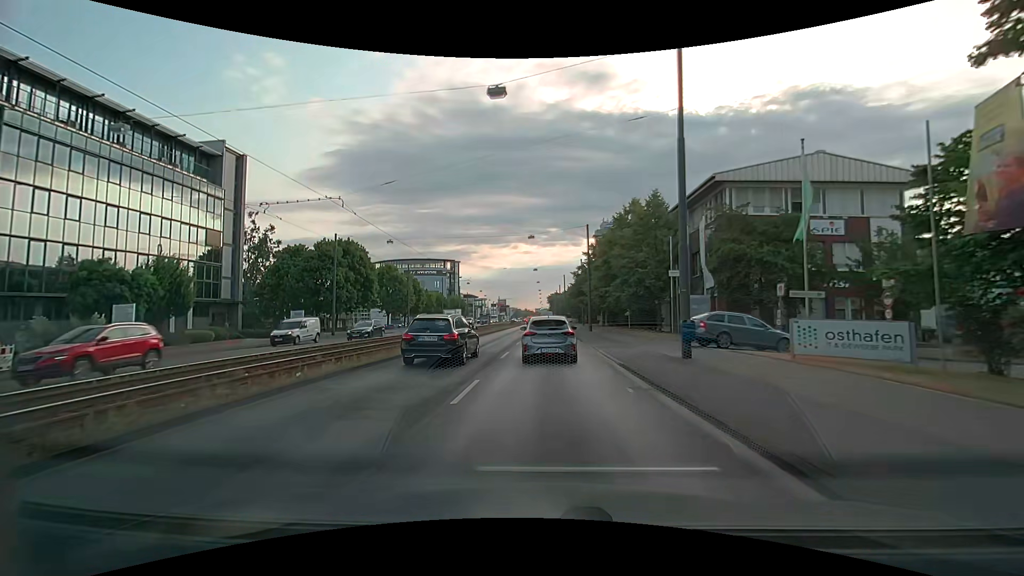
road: primary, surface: asphalt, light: Day
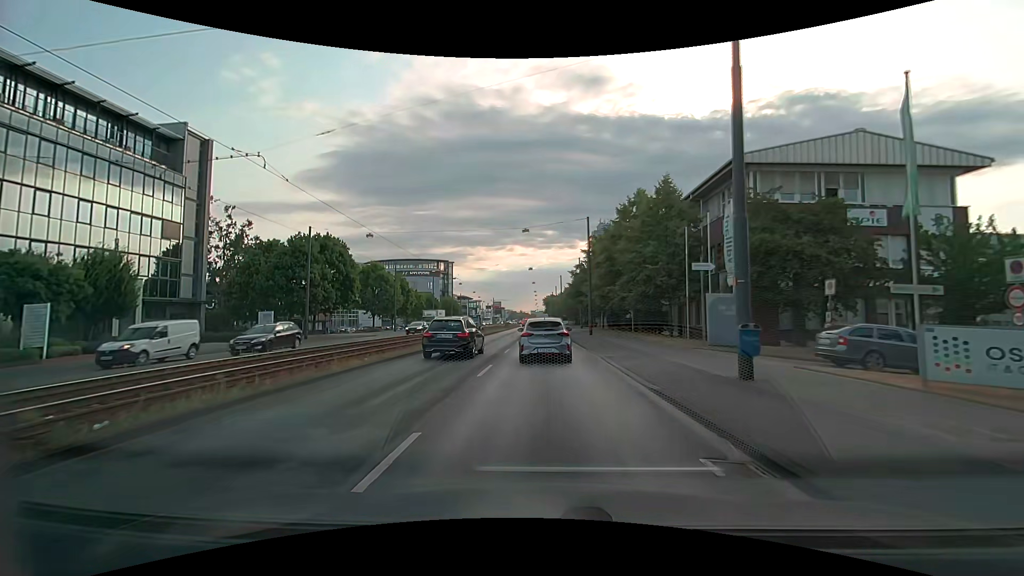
(0.0, +4.9) m; +1°
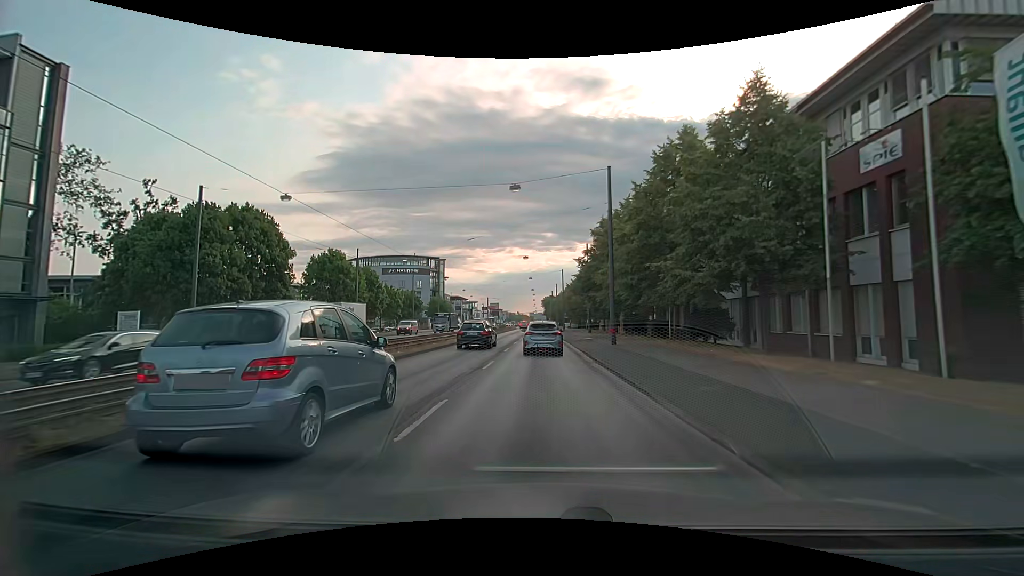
(-0.1, +15.4) m; 0°
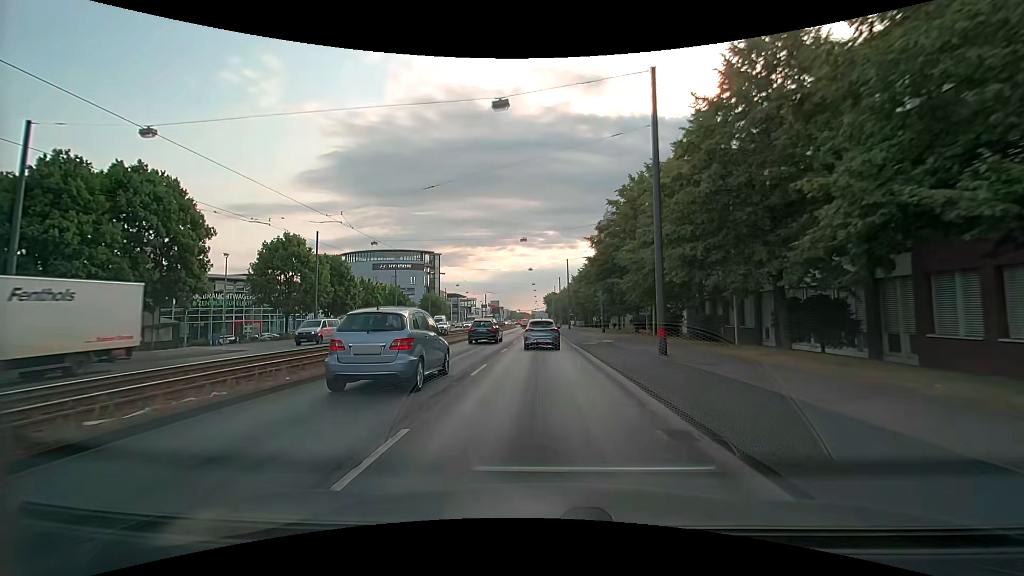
(0.0, +11.6) m; 0°
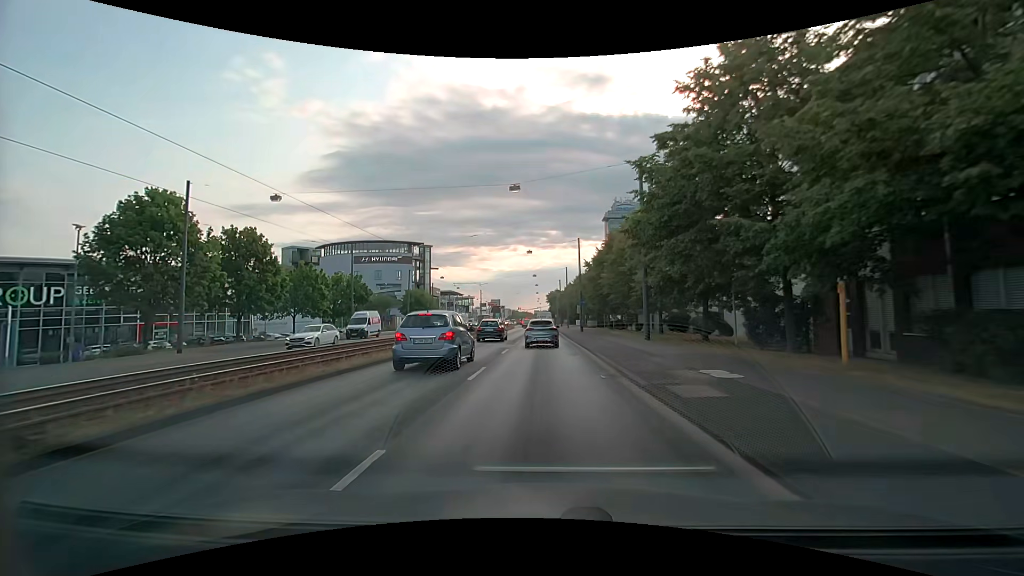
(-0.1, +19.0) m; -1°
(0, +10) (0, +20) (0, +30) (0, +40) (0, +50) (0, +60) (0, +70) (0, +80) (0, +90) (0, +100) m
